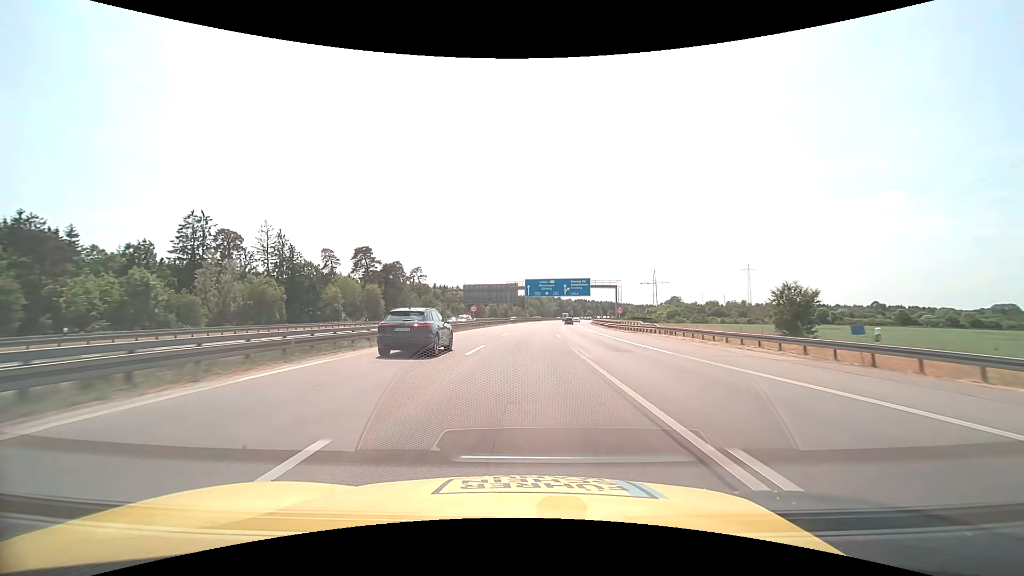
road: motorway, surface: asphalt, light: Day
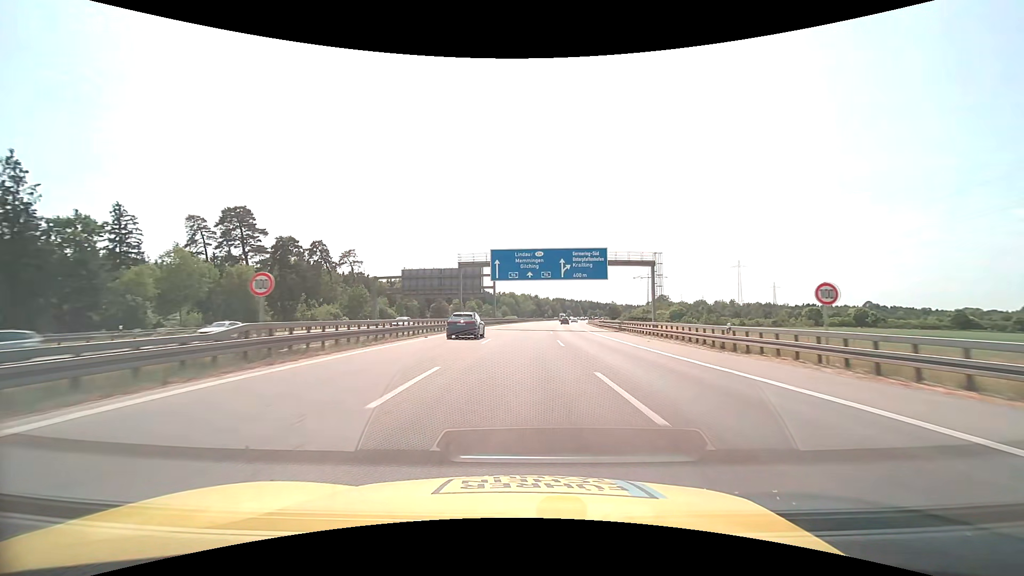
(+1.2, +46.4) m; +3°
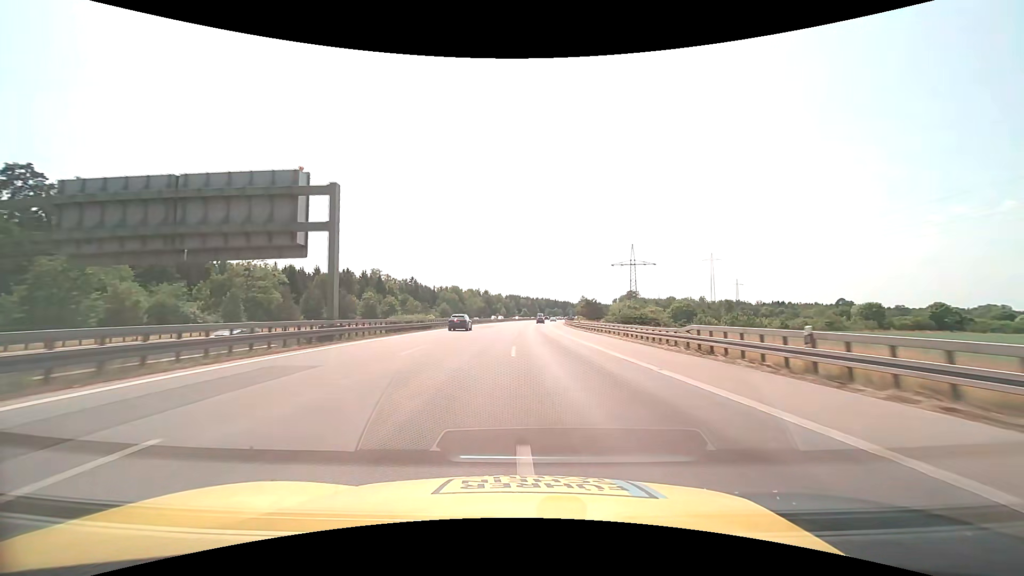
(+3.2, +61.7) m; +5°
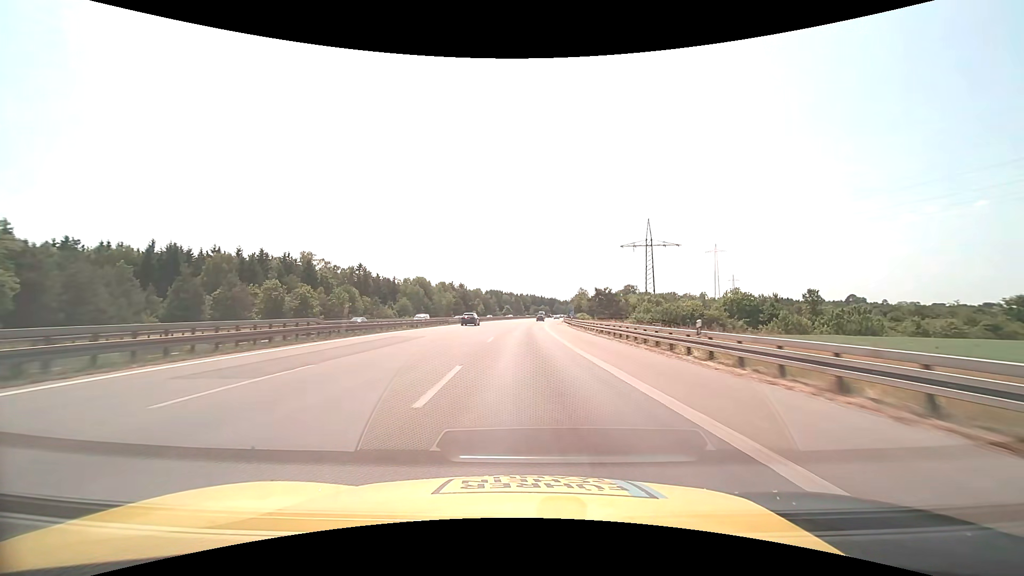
(+1.1, +46.4) m; +2°
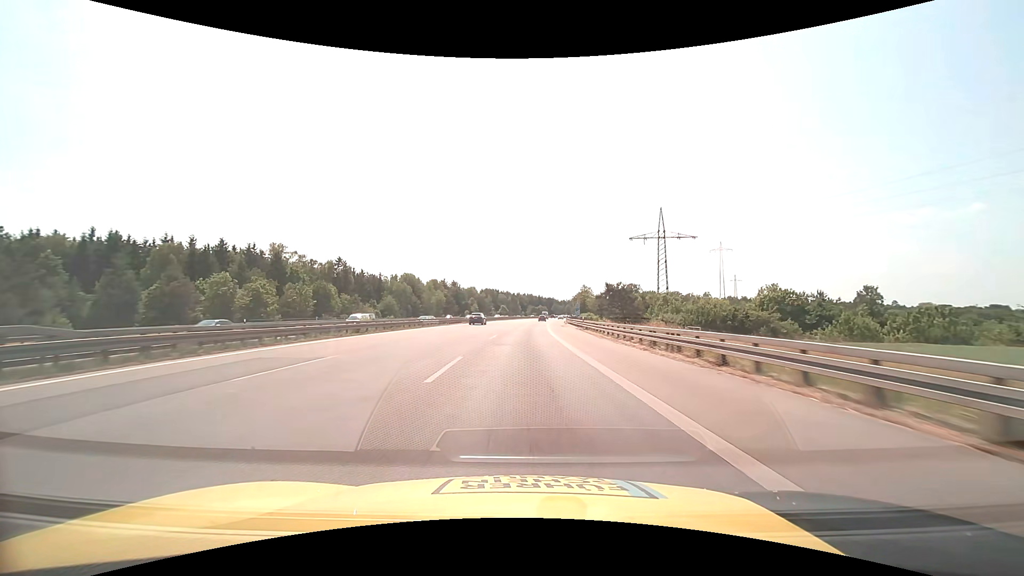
(0.0, +15.5) m; 0°
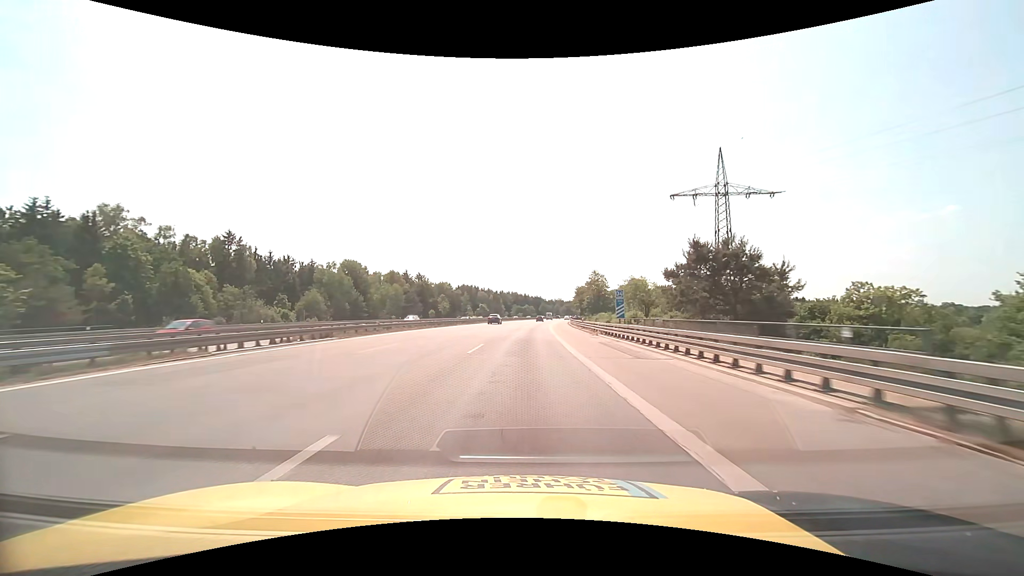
(+0.6, +46.4) m; +2°
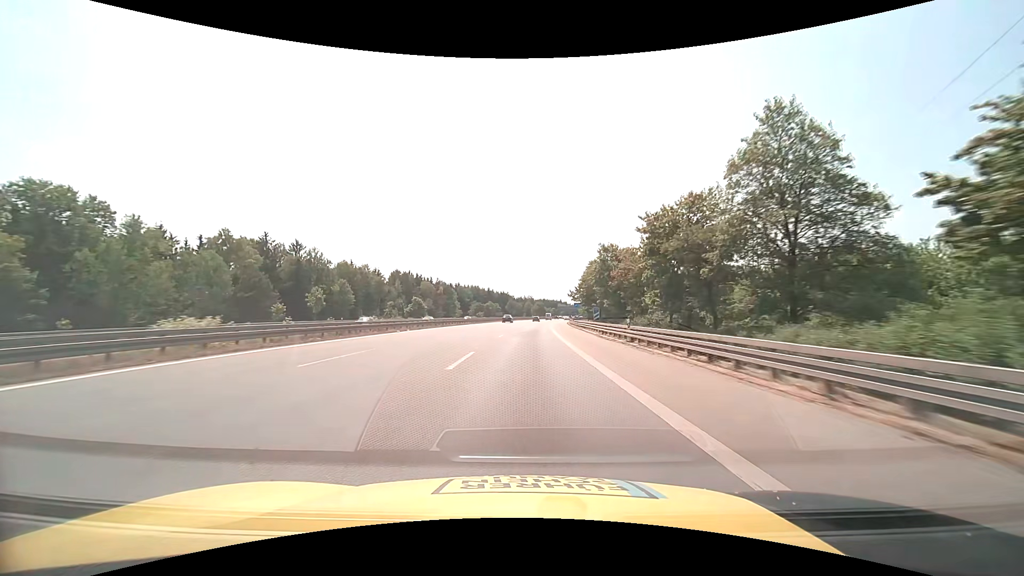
(+2.3, +77.3) m; +4°
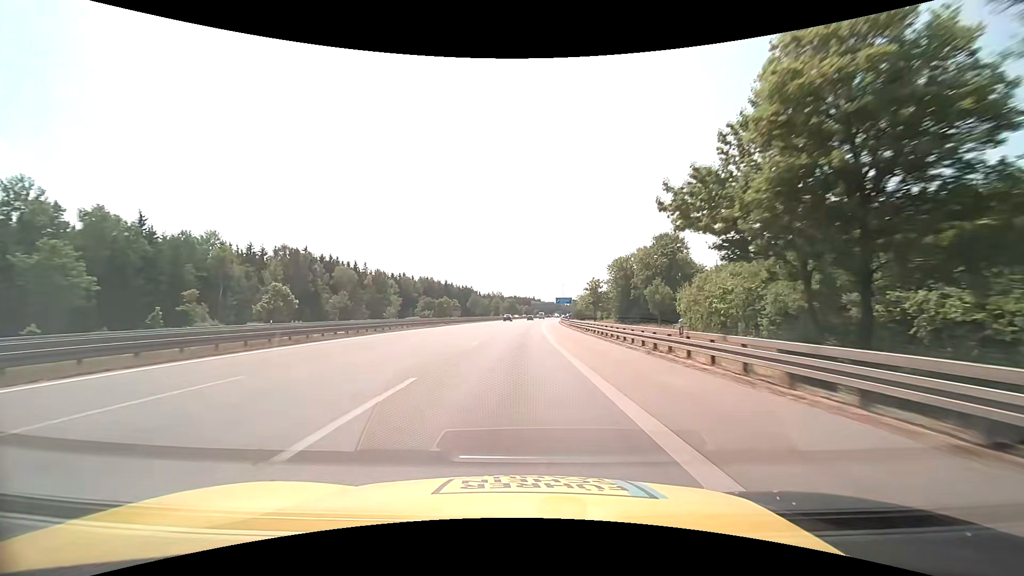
(+2.0, +61.9) m; +3°
(0, +10) (0, +20) (0, +30) (+1, +40) (+1, +50) (+1, +60) (+1, +70) (+2, +80) (+2, +90) (+3, +100) m
